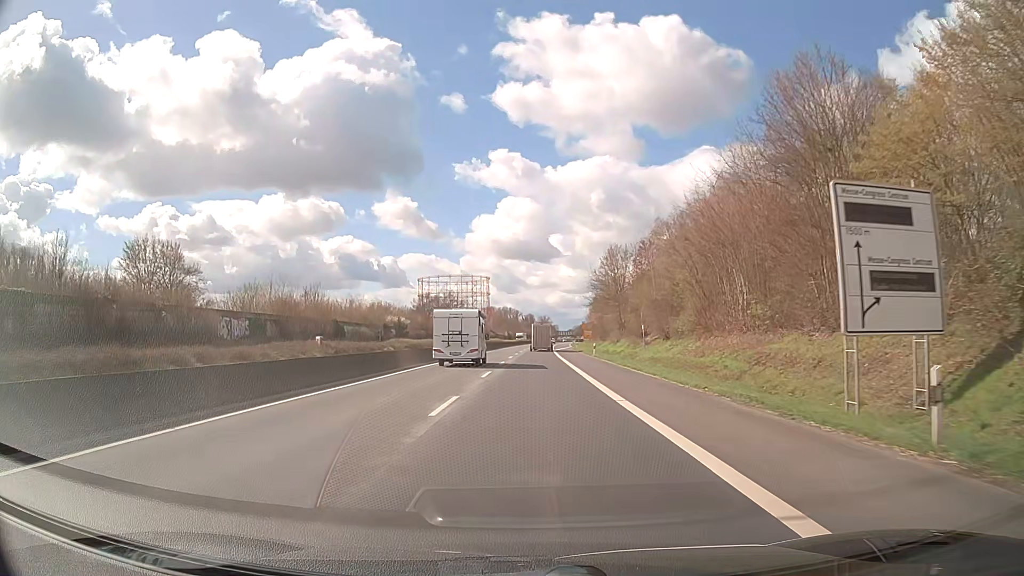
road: trunk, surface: asphalt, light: Day
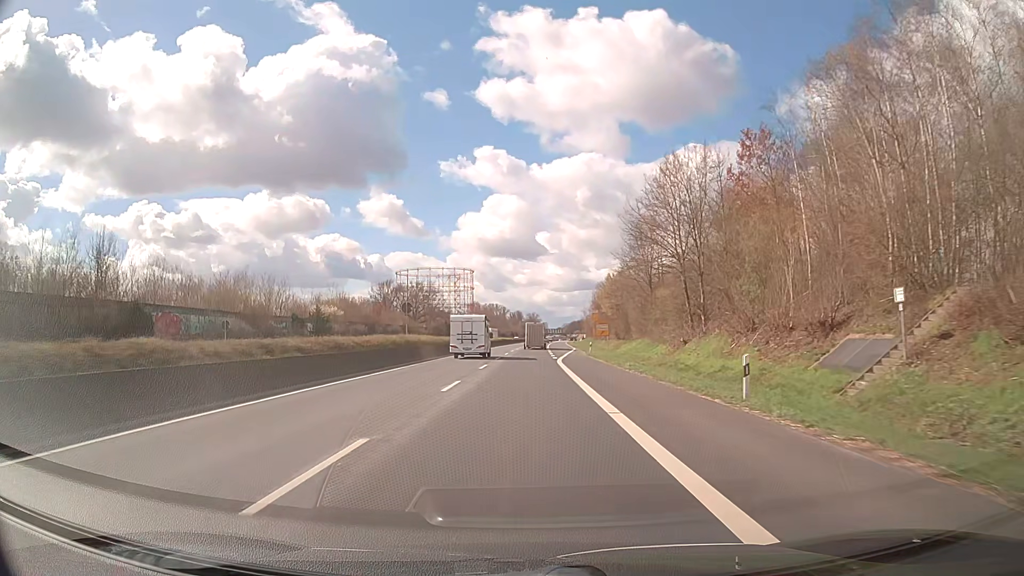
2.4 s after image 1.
(+0.9, +43.2) m; +1°
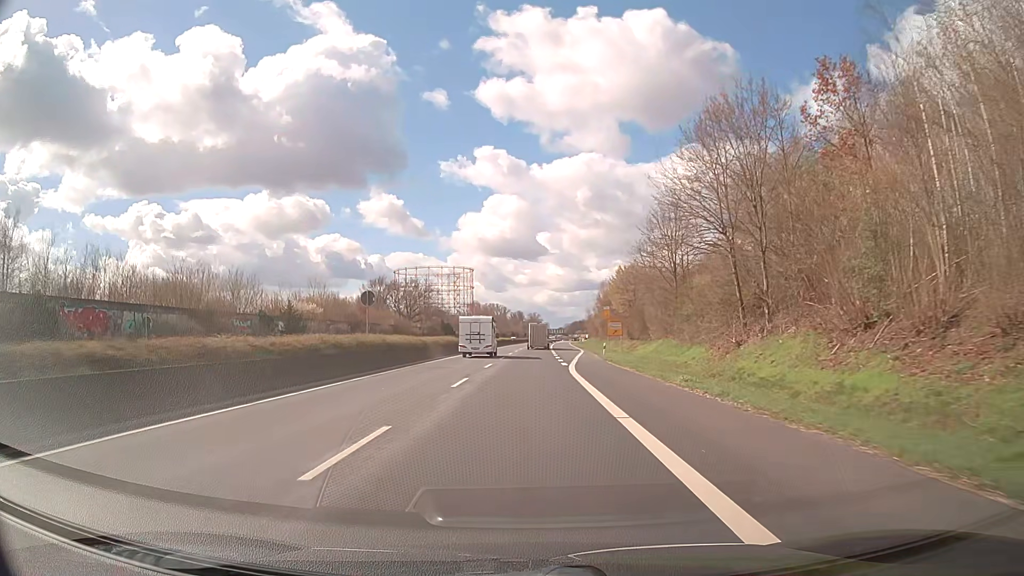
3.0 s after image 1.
(0.0, +10.8) m; 0°
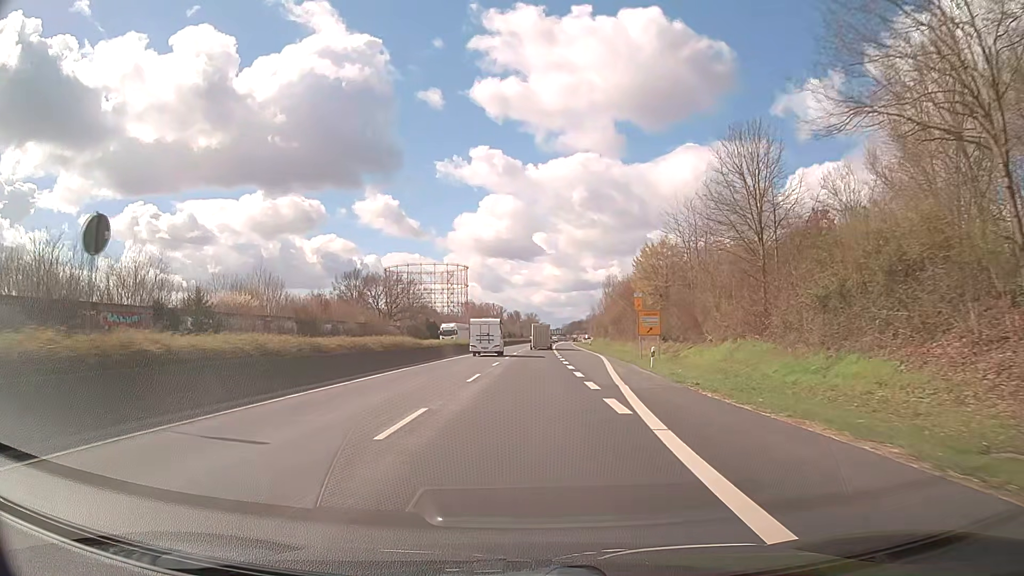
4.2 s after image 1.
(0.0, +21.6) m; 0°
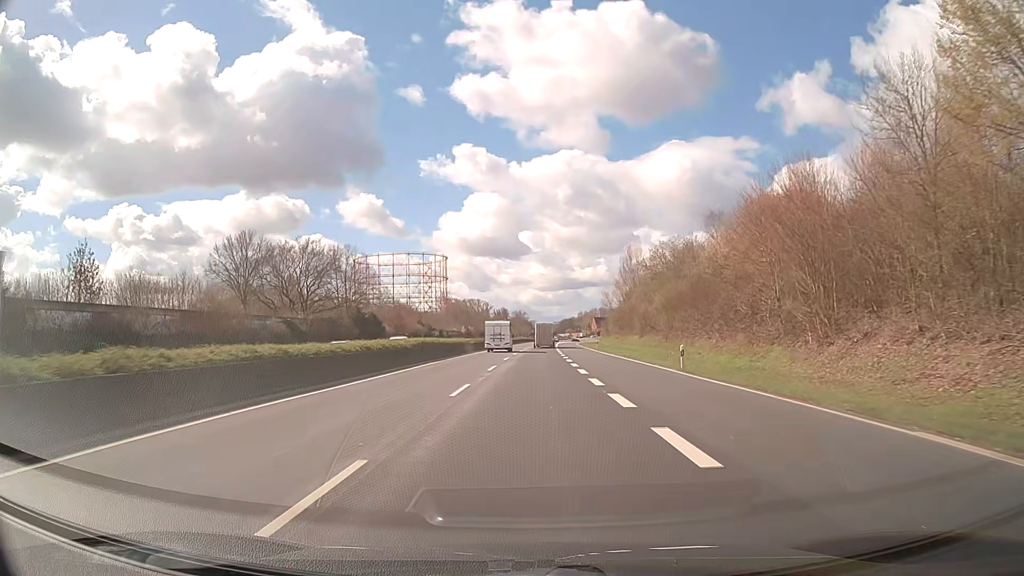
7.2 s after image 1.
(+0.5, +54.0) m; +1°
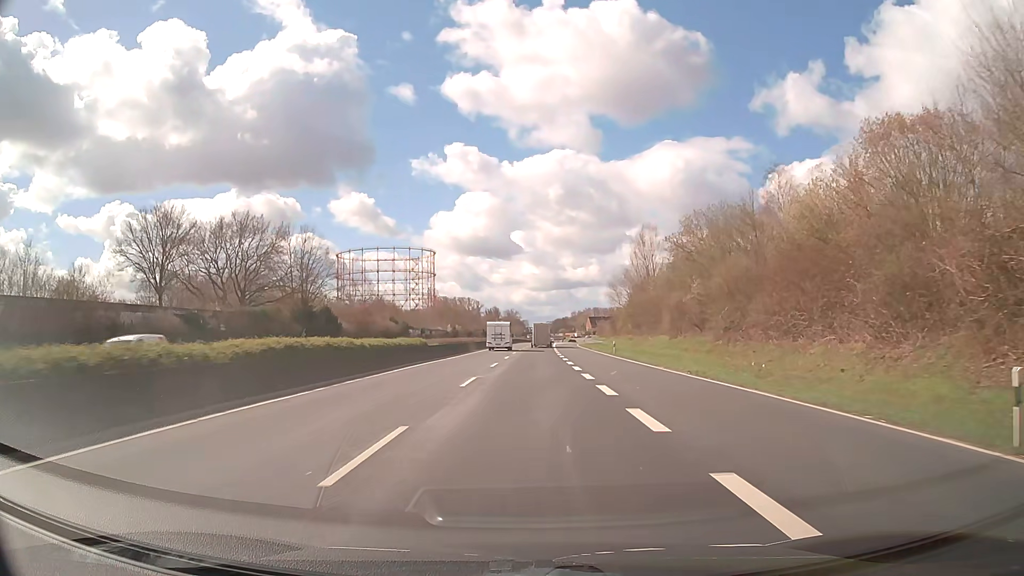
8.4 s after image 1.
(+0.1, +21.6) m; +1°
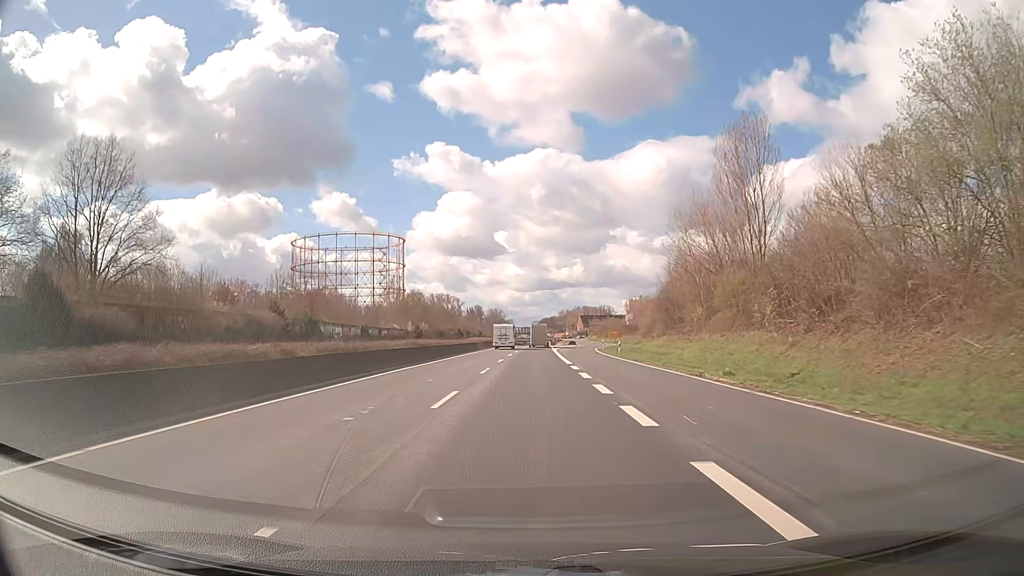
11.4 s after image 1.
(+0.5, +53.8) m; +1°
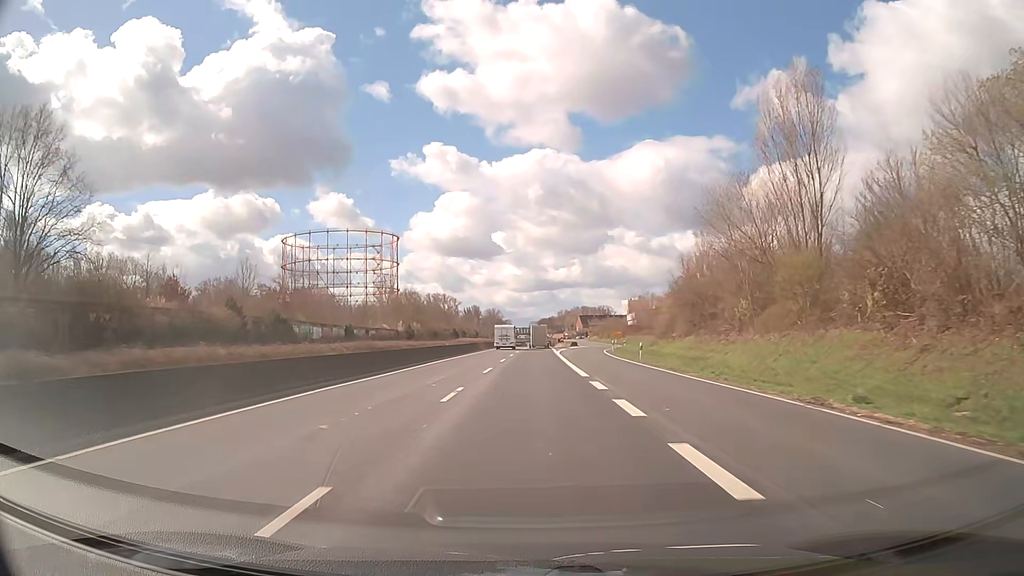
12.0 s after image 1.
(0.0, +10.8) m; 0°
(0, +10) (0, +20) (0, +30) (0, +40) (0, +50) (+1, +60) (+1, +70) (+1, +80) (+1, +90) (+1, +100) m
